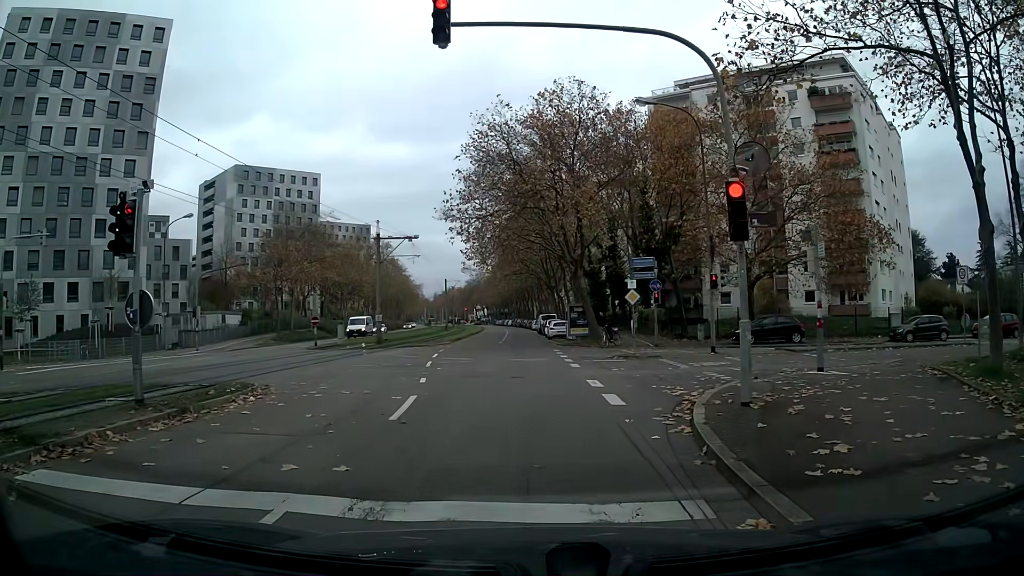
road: tertiary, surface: asphalt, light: Day
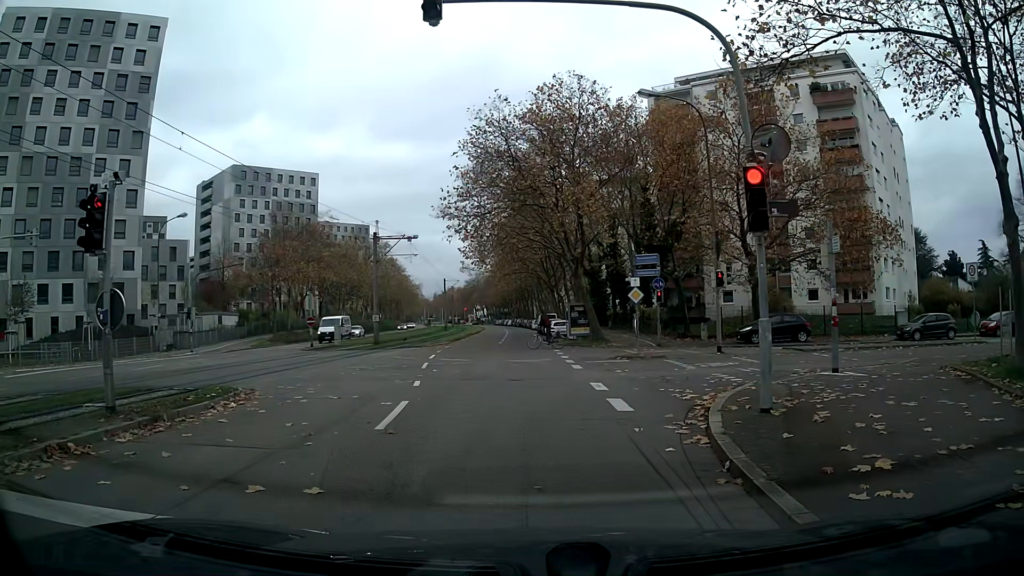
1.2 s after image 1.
(0.0, +0.8) m; 0°
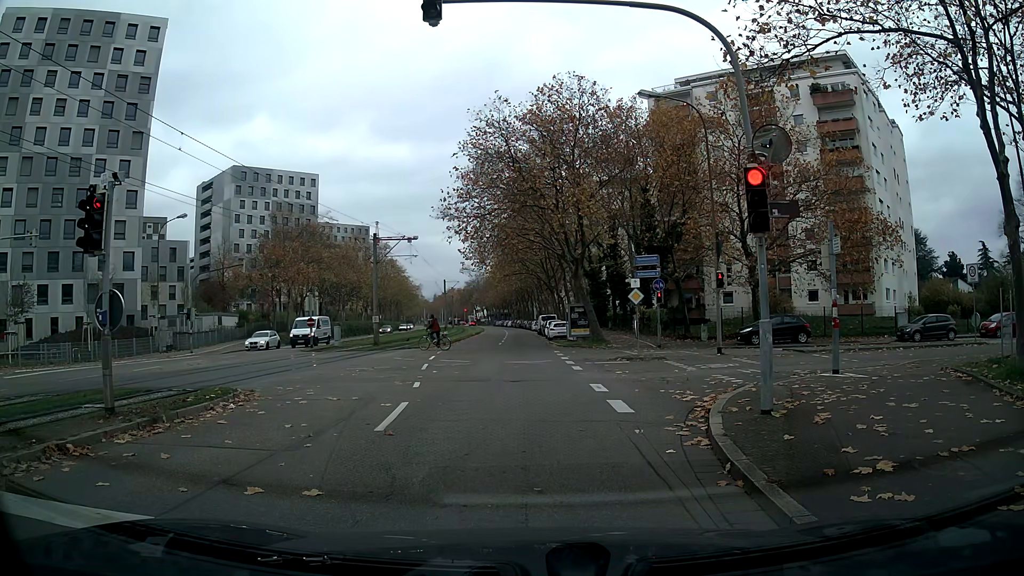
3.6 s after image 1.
(0.0, +0.1) m; 0°
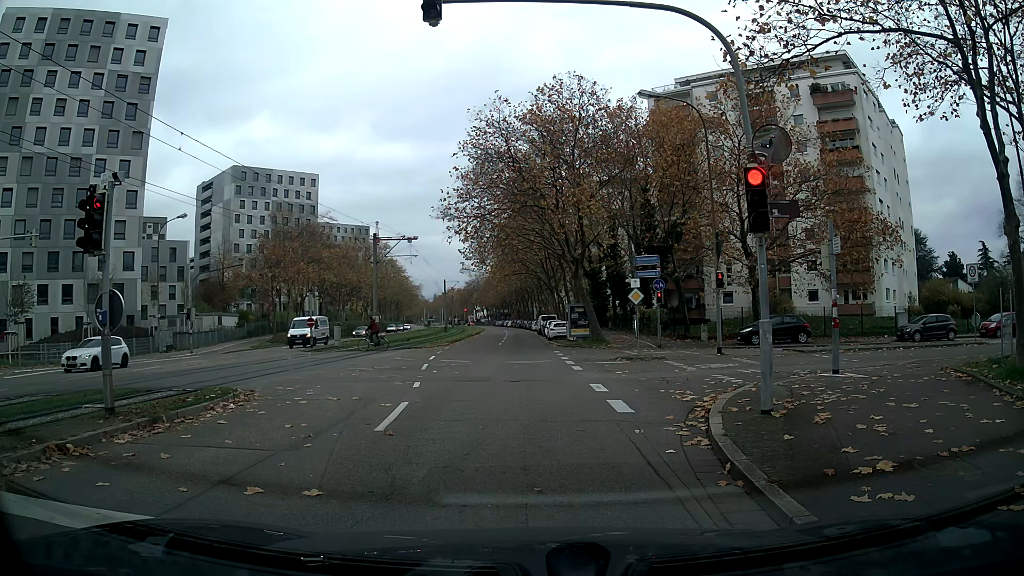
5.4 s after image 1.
(0.0, 0.0) m; 0°
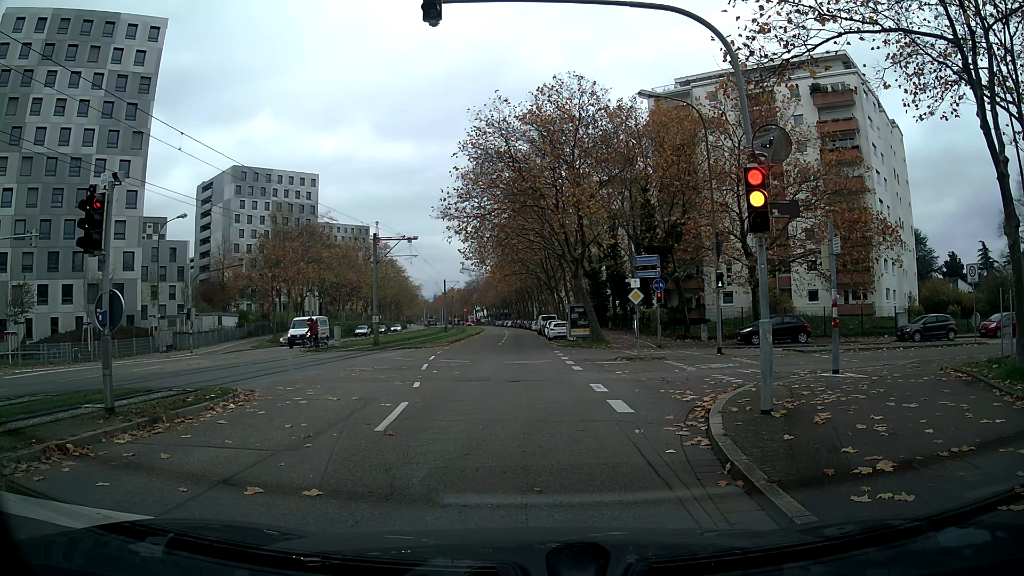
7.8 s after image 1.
(0.0, 0.0) m; 0°
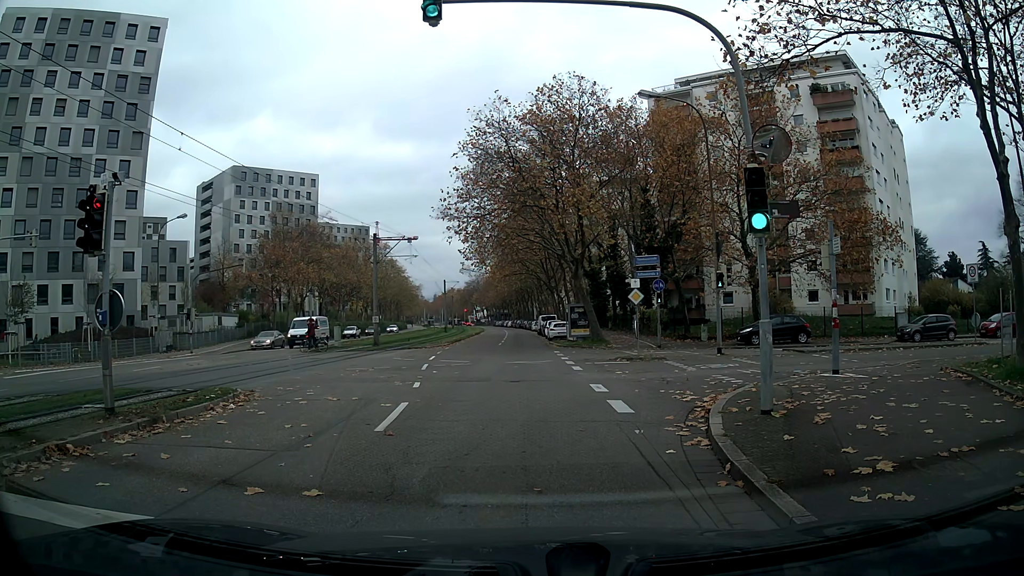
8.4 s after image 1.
(0.0, 0.0) m; 0°
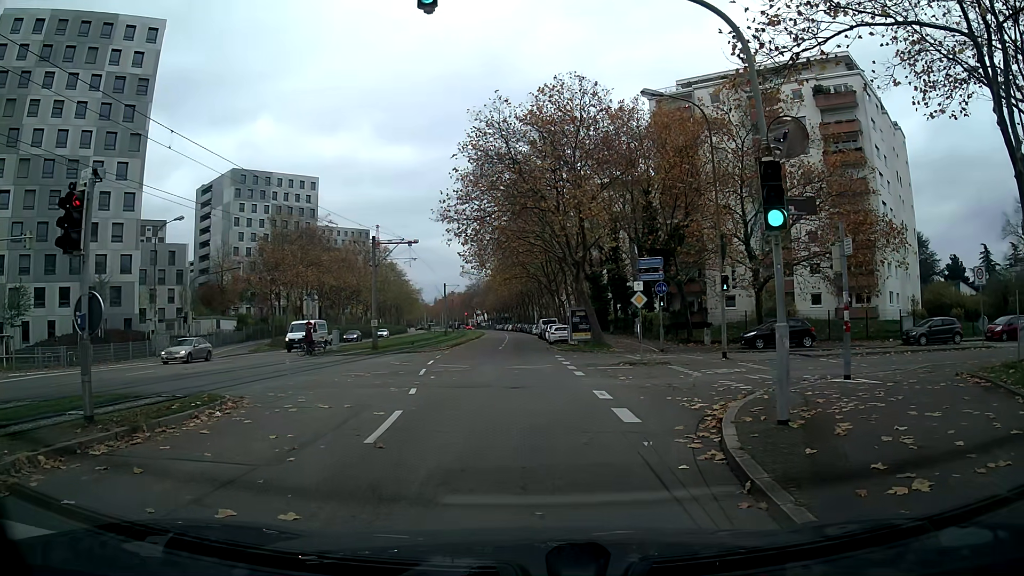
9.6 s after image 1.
(0.0, +0.6) m; 0°
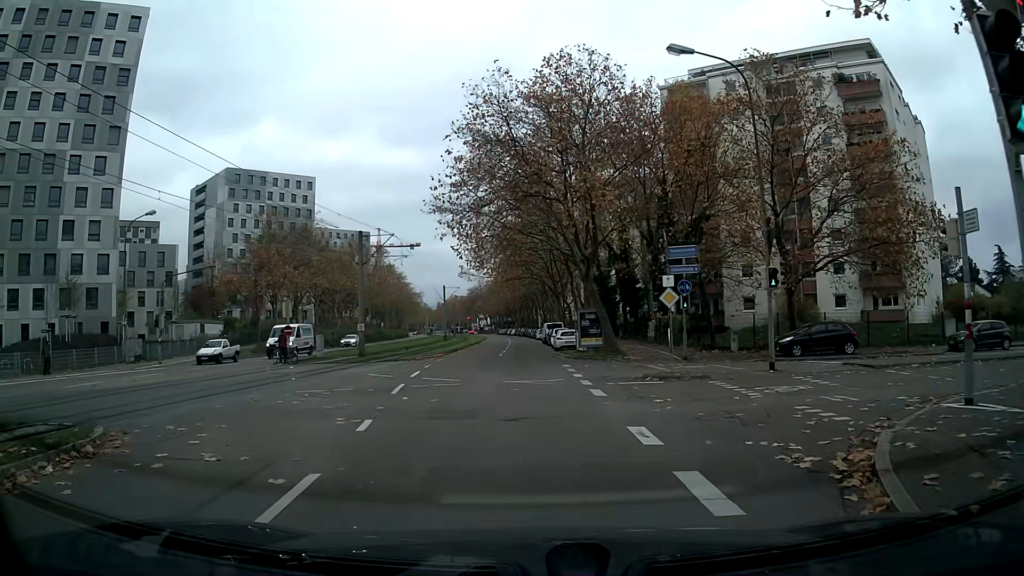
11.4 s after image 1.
(-0.1, +4.8) m; -2°
(0, +10) (0, +20) (0, +30) (0, +40) (-1, +50) (-1, +60) (-1, +70) (-1, +80) (-1, +90) (-2, +100) m
